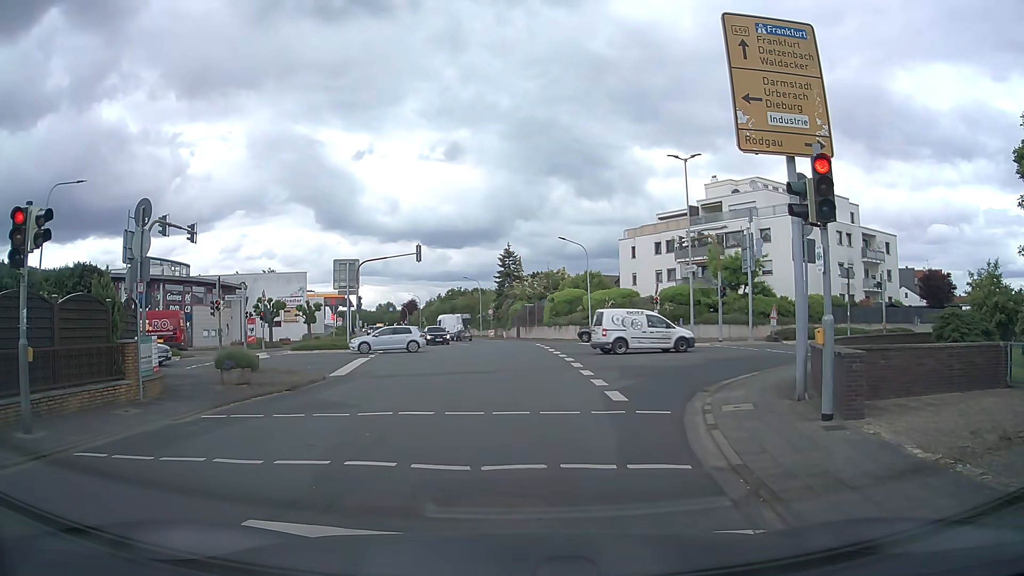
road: tertiary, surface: asphalt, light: Day
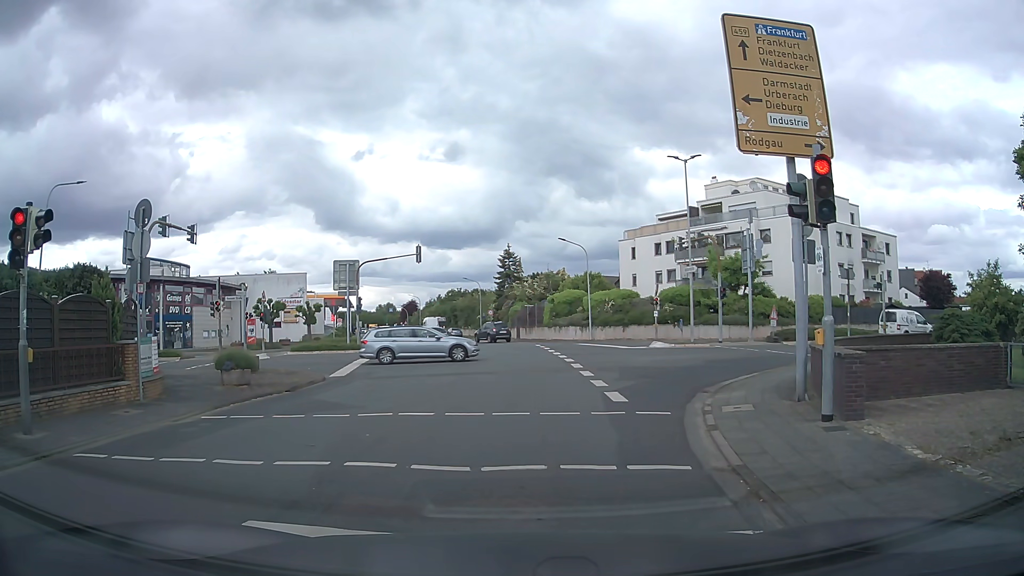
(0.0, +0.1) m; 0°
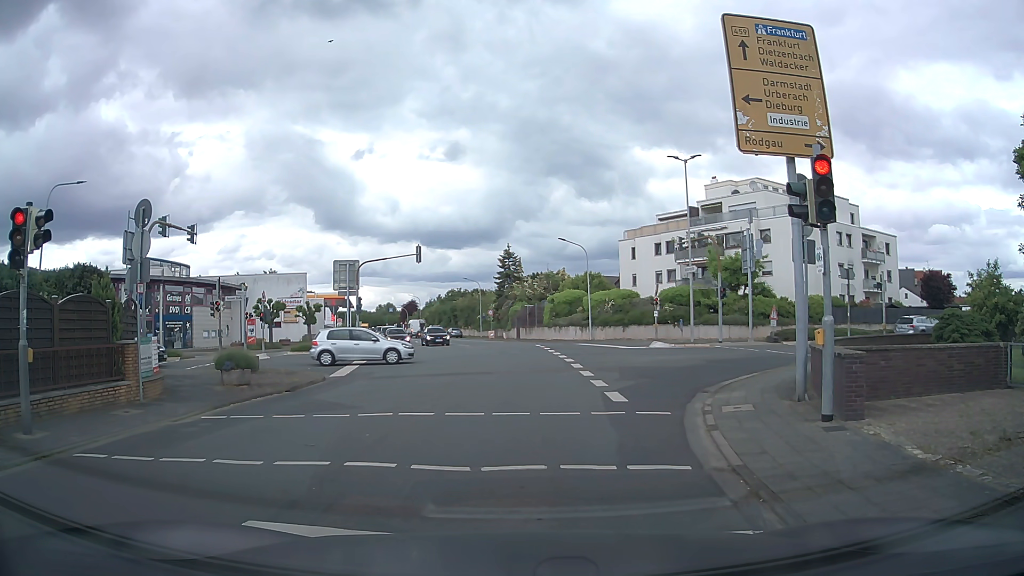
(0.0, 0.0) m; 0°
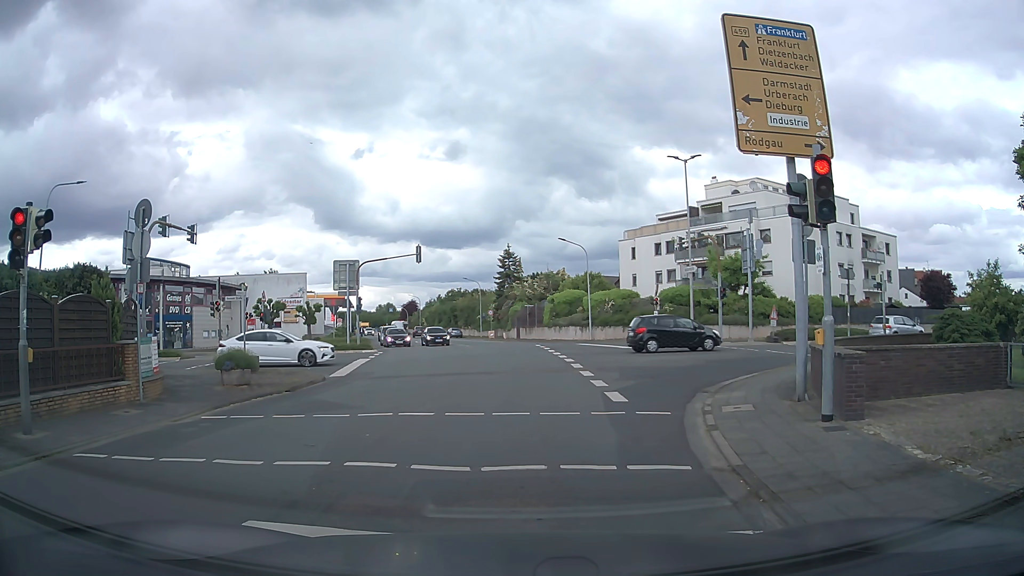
(0.0, 0.0) m; 0°
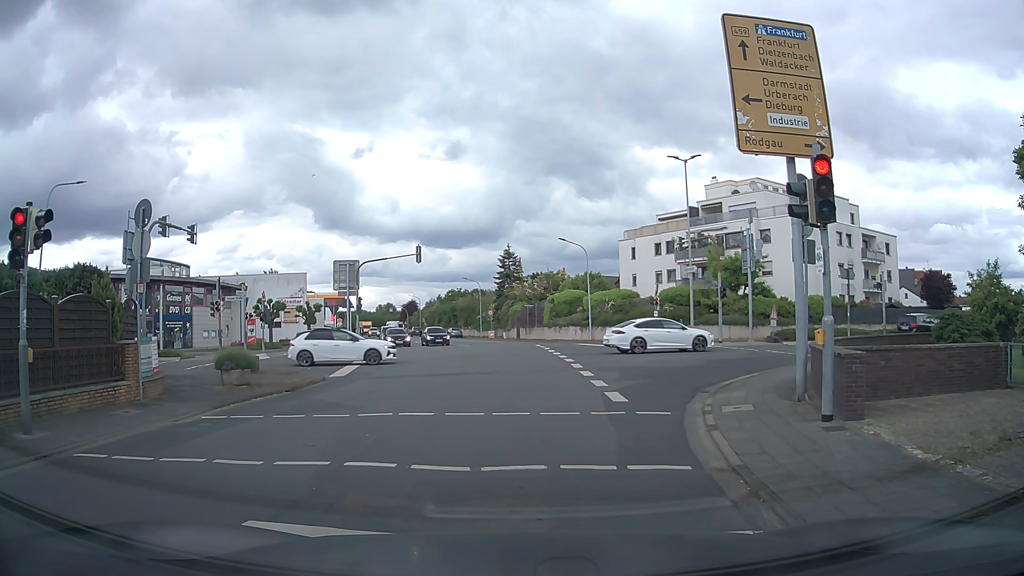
(0.0, 0.0) m; 0°
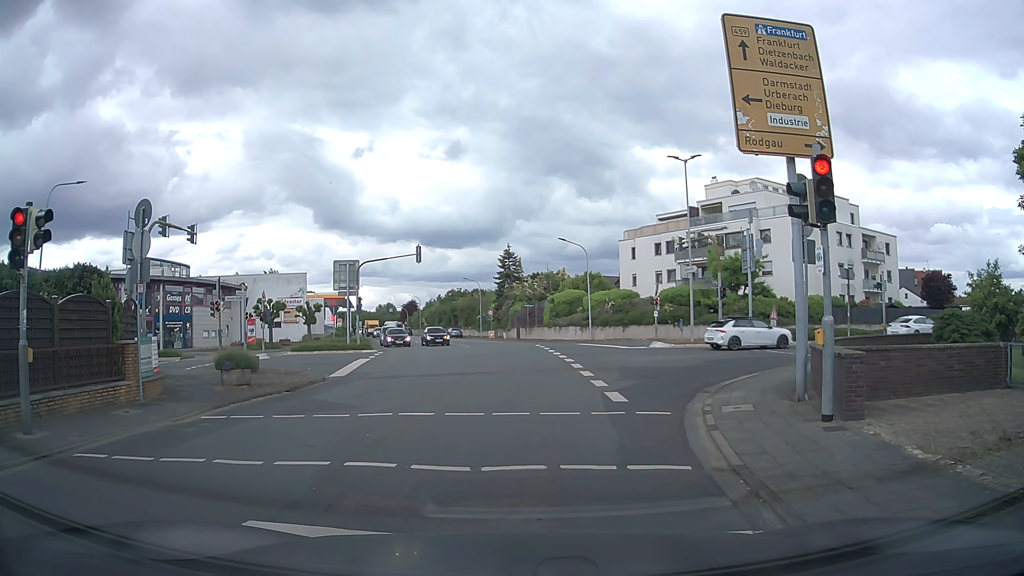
(0.0, 0.0) m; 0°
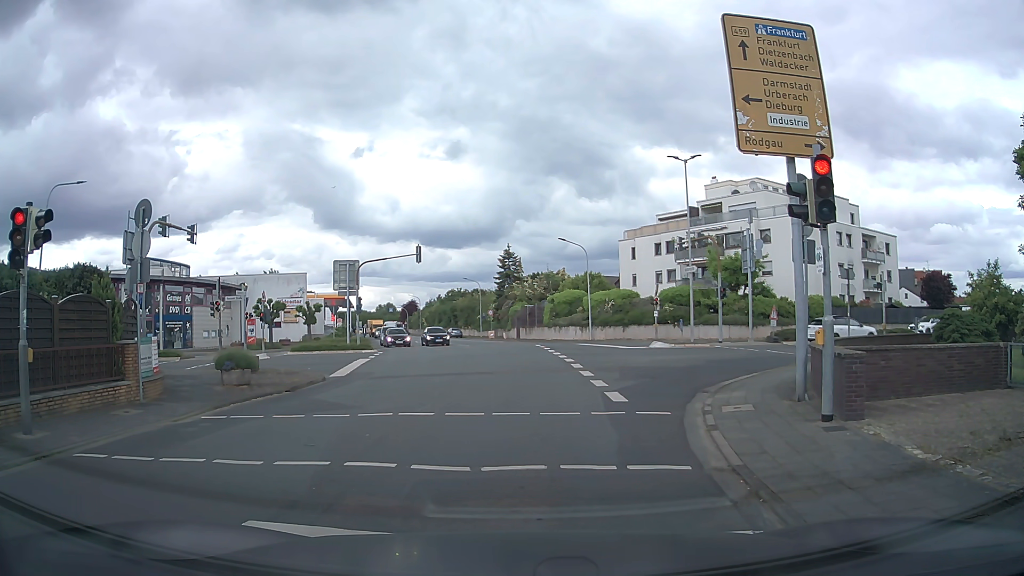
(0.0, 0.0) m; 0°
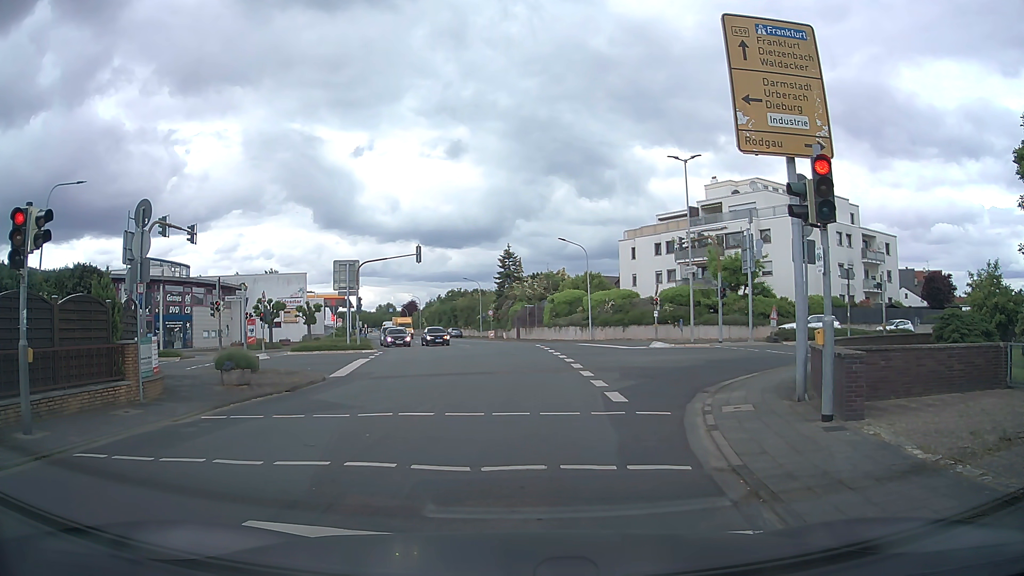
(0.0, 0.0) m; 0°
(0, +10) (-1, +20) (-1, +30) (-2, +40) (-3, +50) (-6, +59) (-9, +69) (-12, +78) (-15, +88) (-18, +98) m
